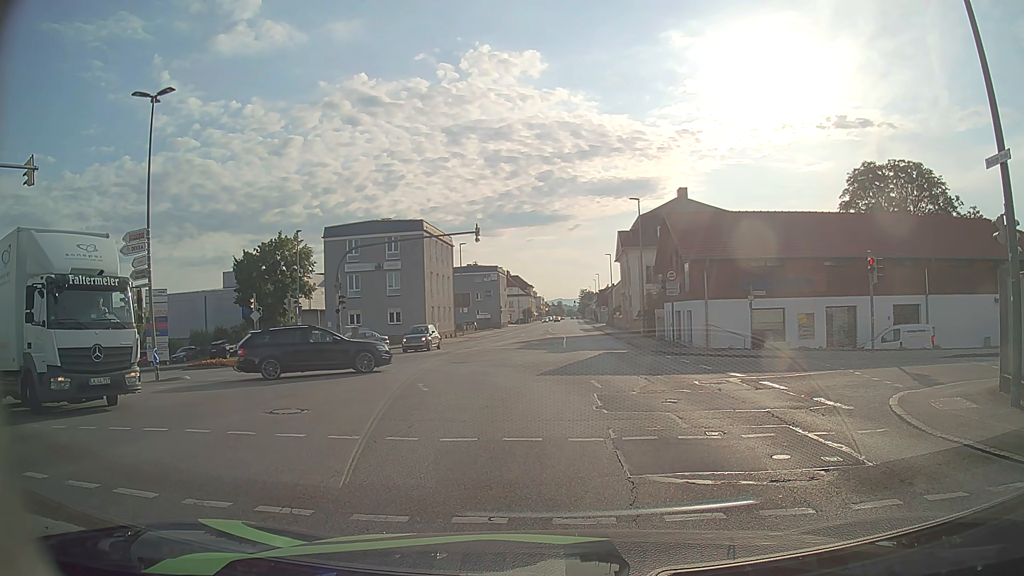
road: tertiary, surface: asphalt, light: Day
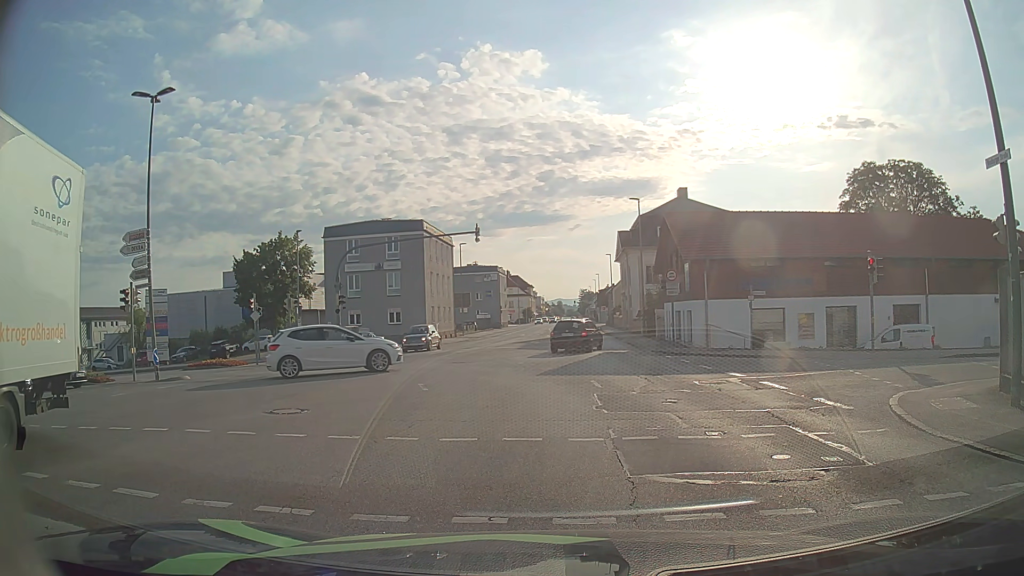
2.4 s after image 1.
(0.0, 0.0) m; 0°
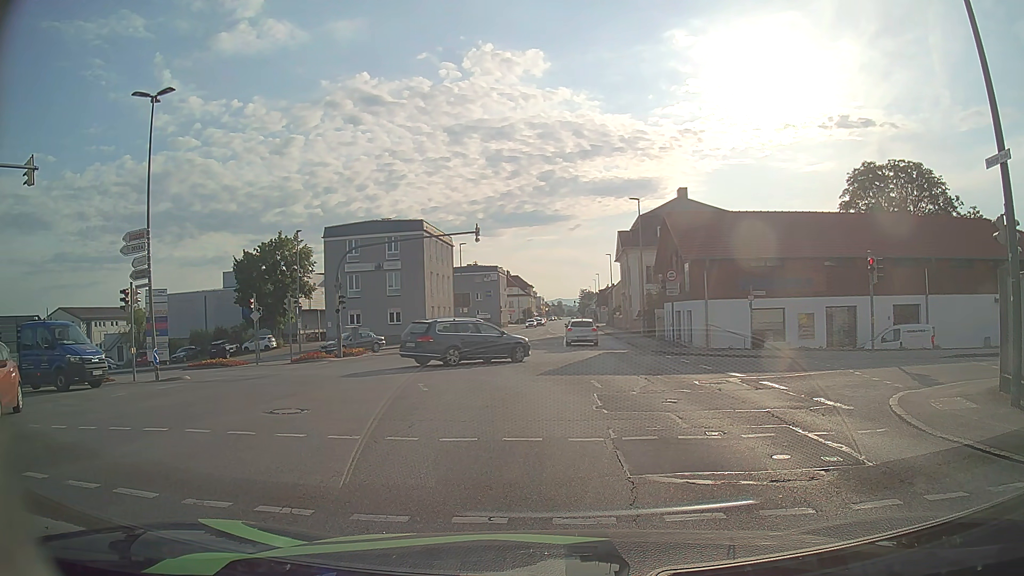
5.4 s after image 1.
(0.0, 0.0) m; 0°
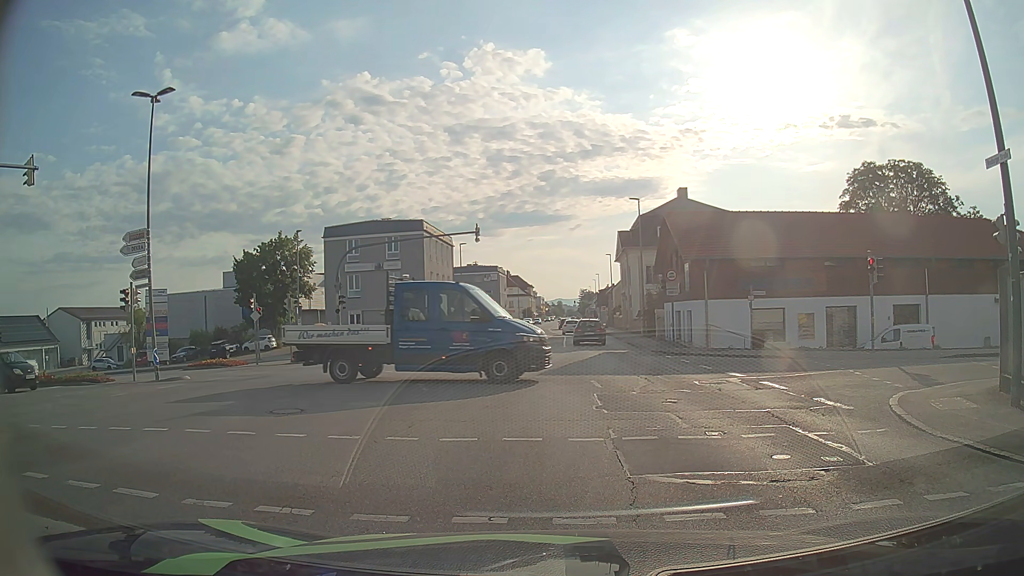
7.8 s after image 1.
(0.0, 0.0) m; 0°
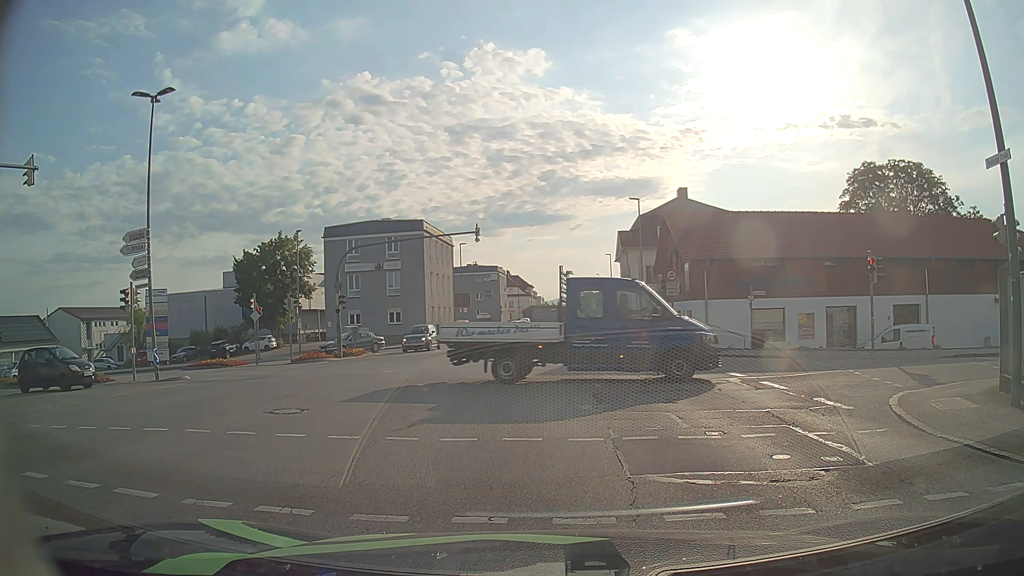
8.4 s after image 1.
(0.0, 0.0) m; 0°
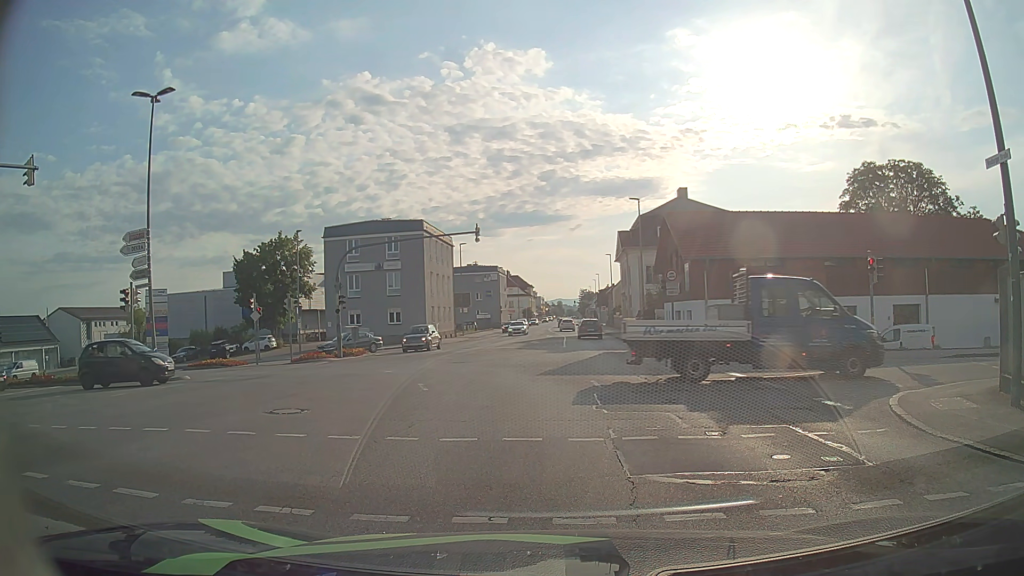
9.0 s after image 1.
(0.0, 0.0) m; 0°
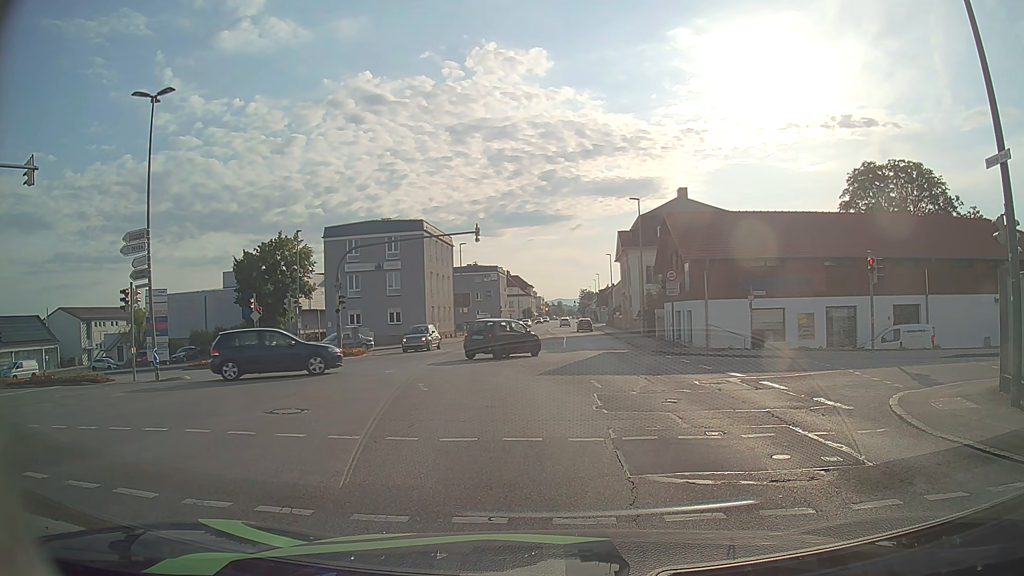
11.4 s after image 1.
(0.0, 0.0) m; 0°
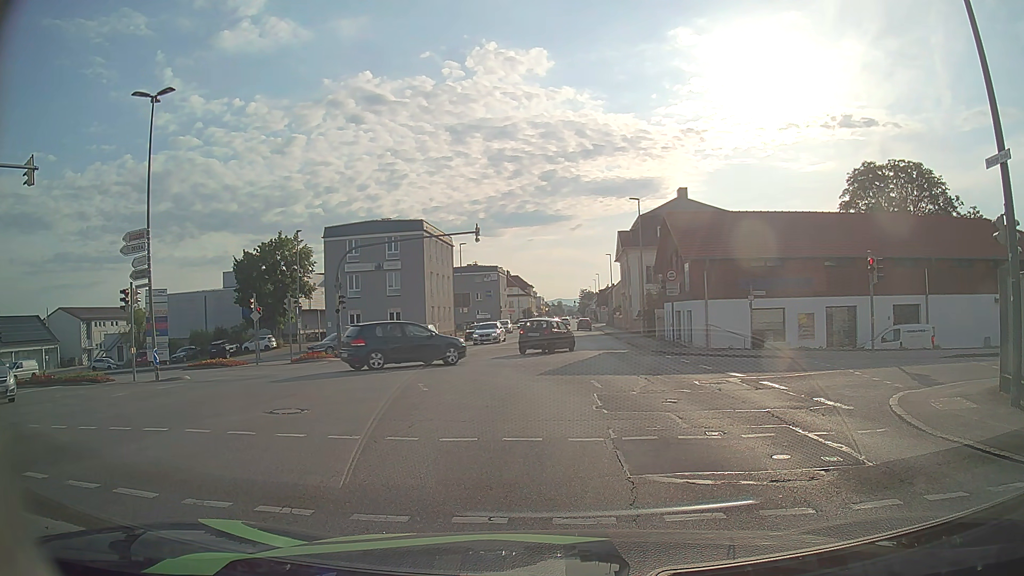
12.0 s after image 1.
(0.0, 0.0) m; 0°
